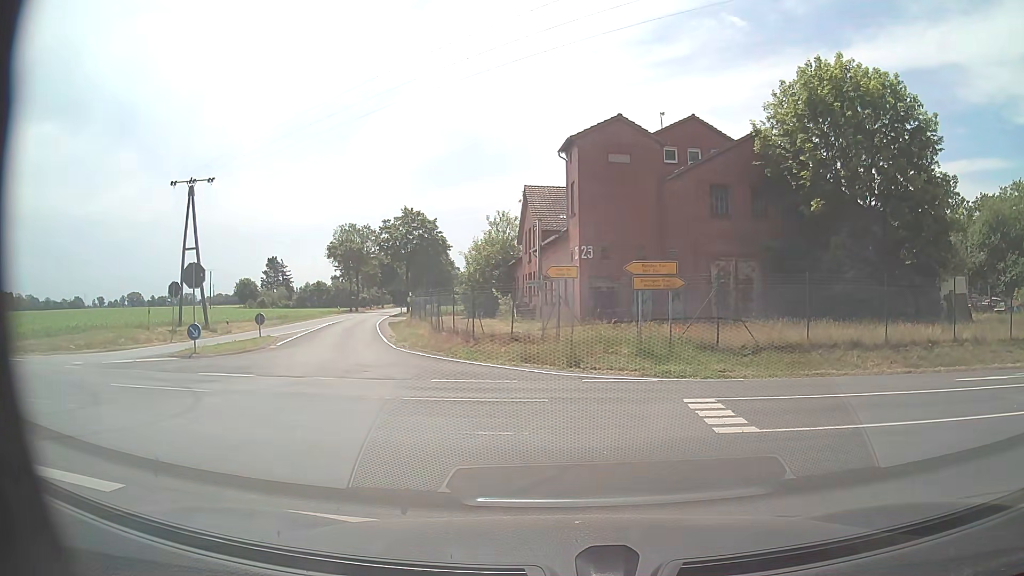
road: tertiary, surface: asphalt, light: Day
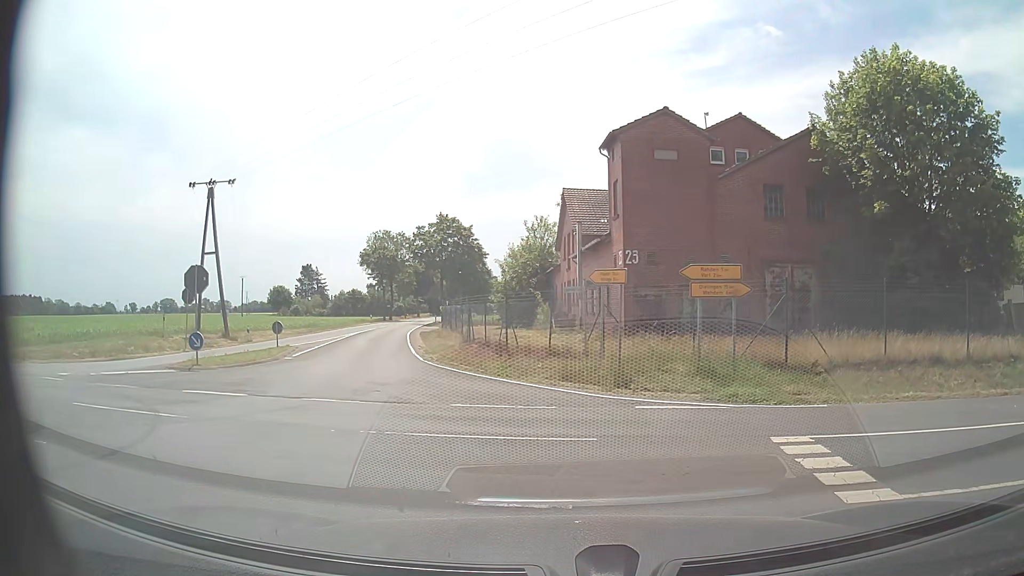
(0.0, +2.7) m; -2°
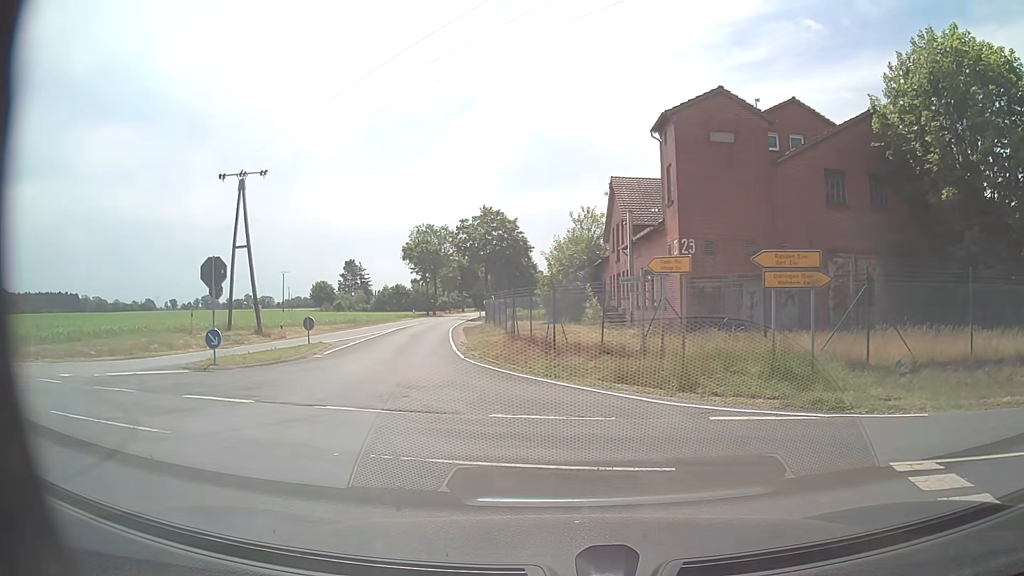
(0.0, +2.1) m; -3°
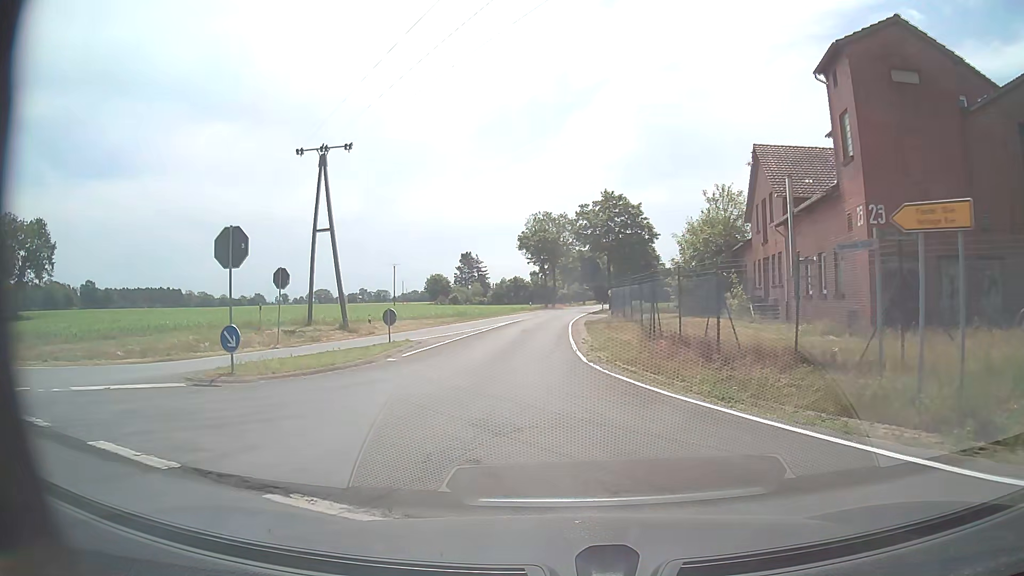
(-0.7, +6.5) m; -10°
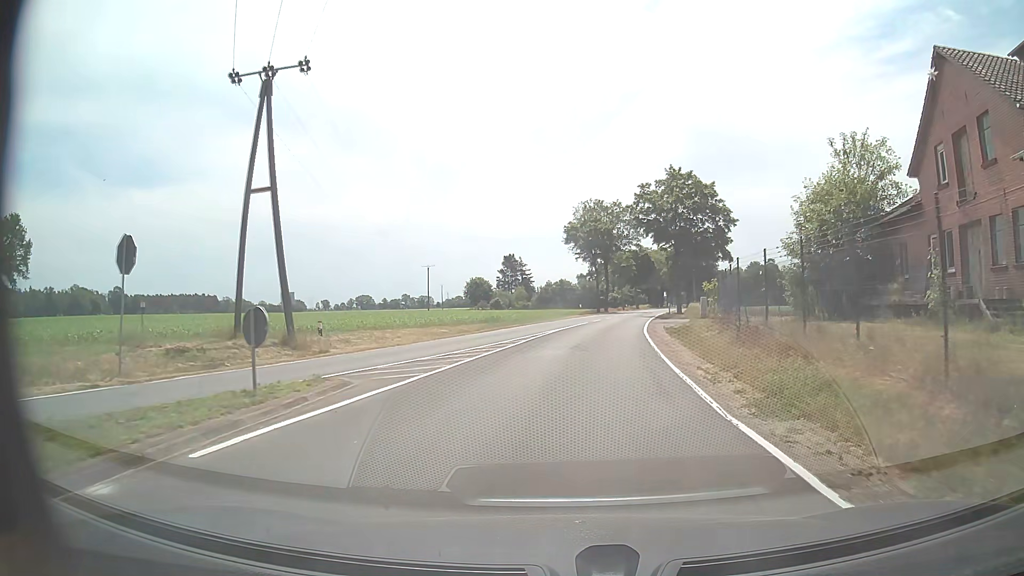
(-0.9, +15.3) m; -4°
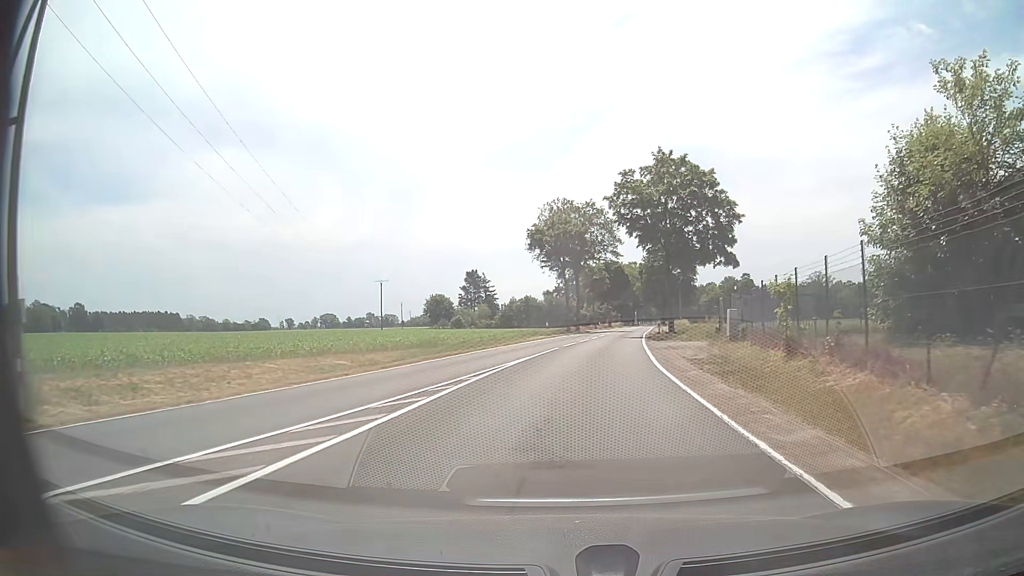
(+0.3, +13.3) m; +3°
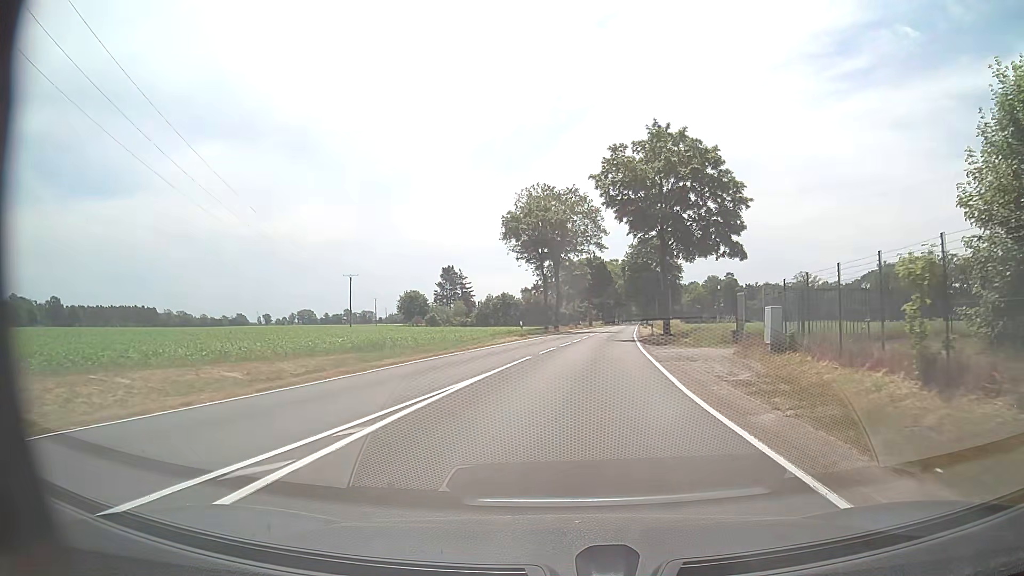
(+0.1, +7.5) m; +2°
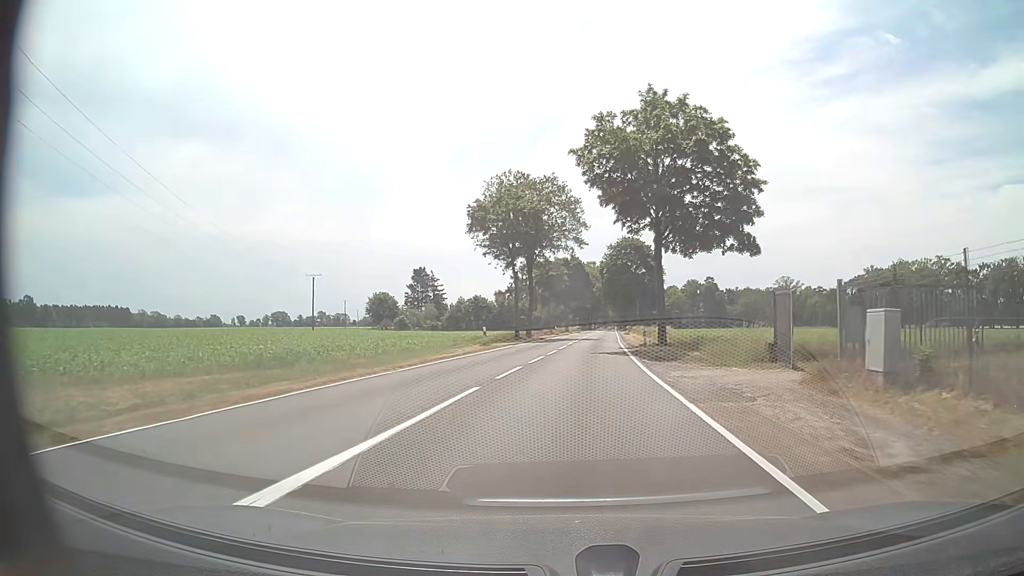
(+0.2, +8.0) m; +2°
(0, +10) (+1, +20) (+1, +30) (+2, +40) (+3, +50) (+4, +60) (+5, +70) (+6, +80) (+6, +90) (+7, +100) m
